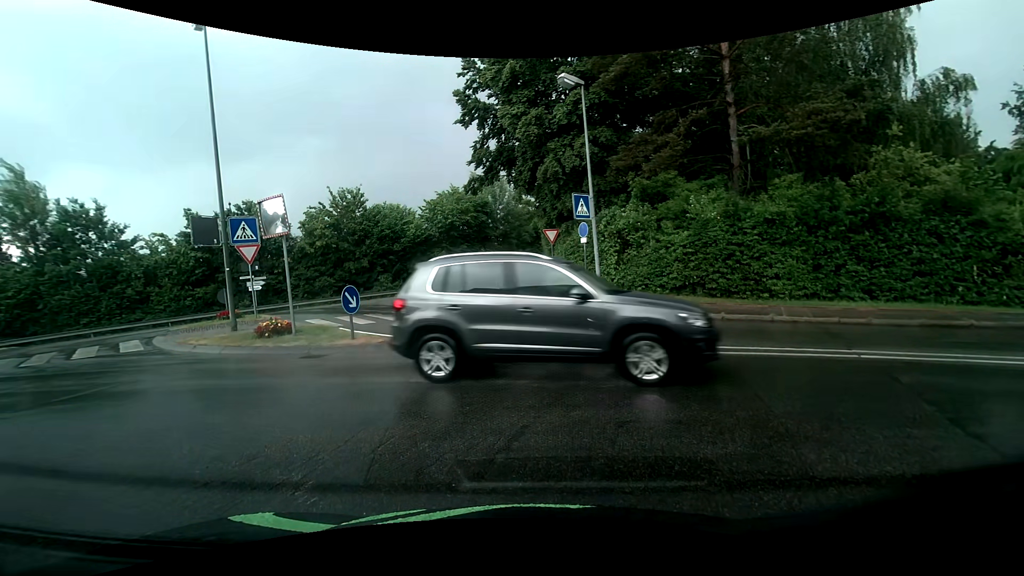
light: Day
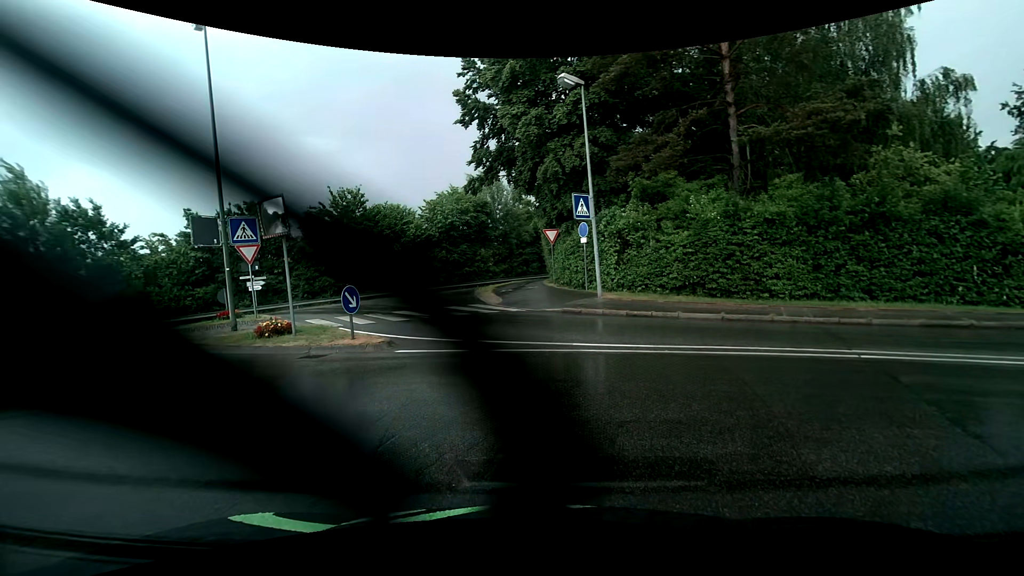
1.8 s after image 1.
(0.0, 0.0) m; 0°
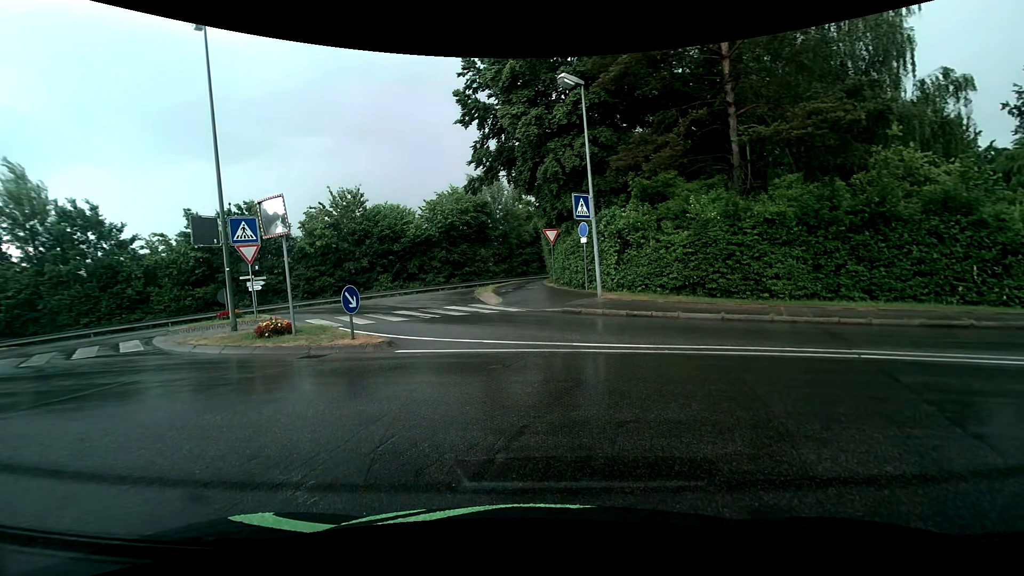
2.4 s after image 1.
(0.0, 0.0) m; 0°
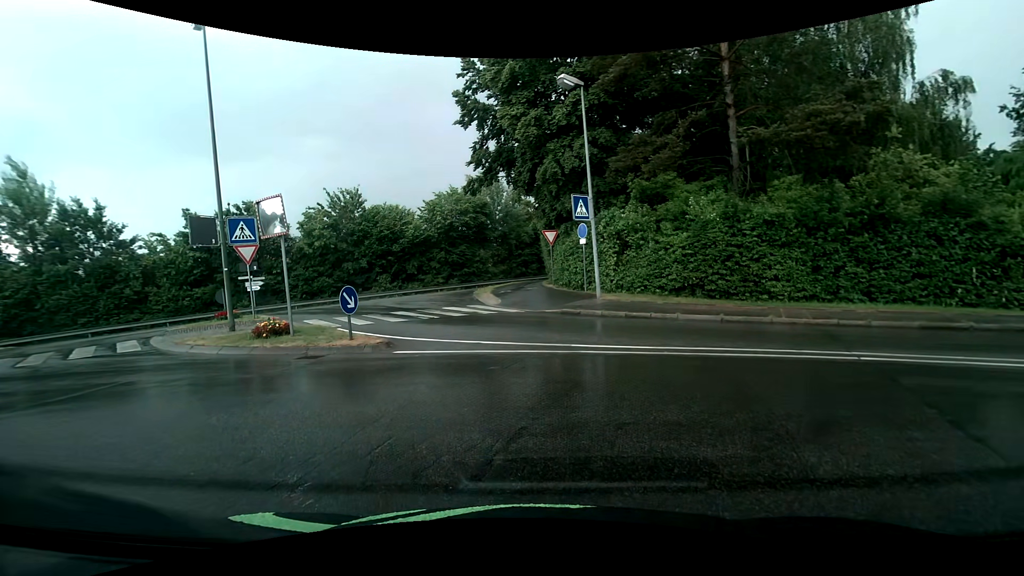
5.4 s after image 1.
(0.0, 0.0) m; 0°
